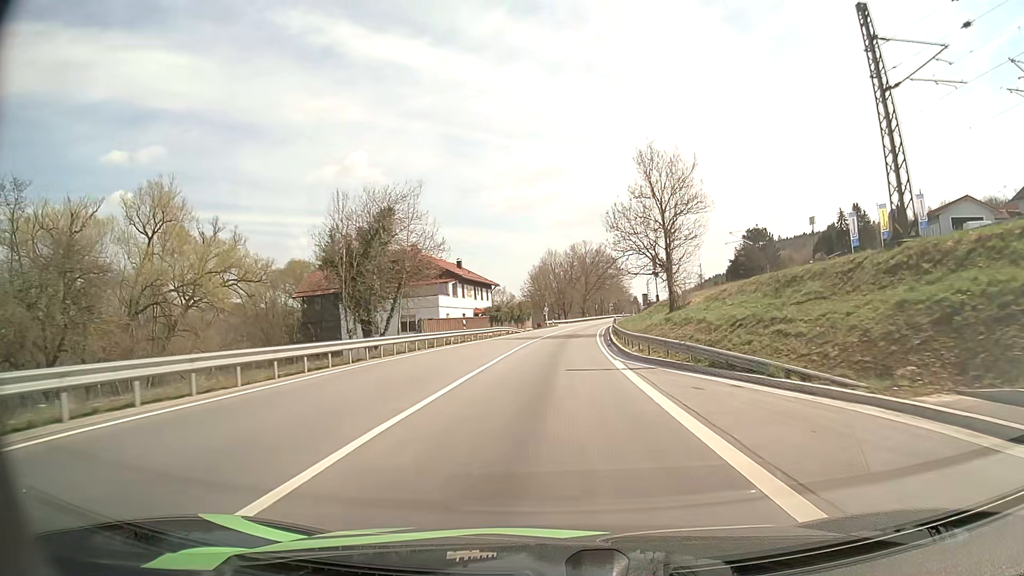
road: primary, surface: asphalt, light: Day
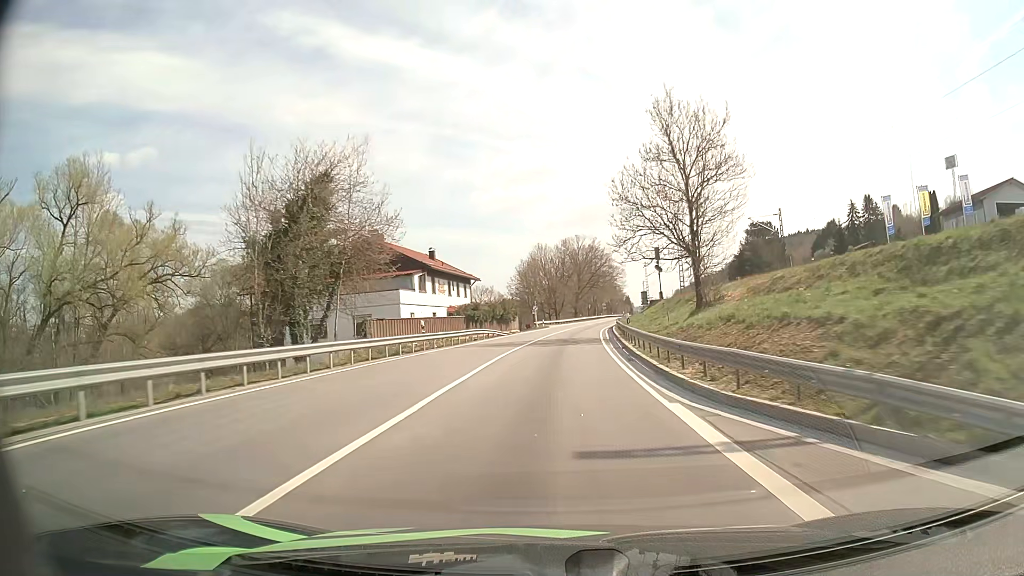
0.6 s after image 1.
(+0.1, +11.6) m; +1°
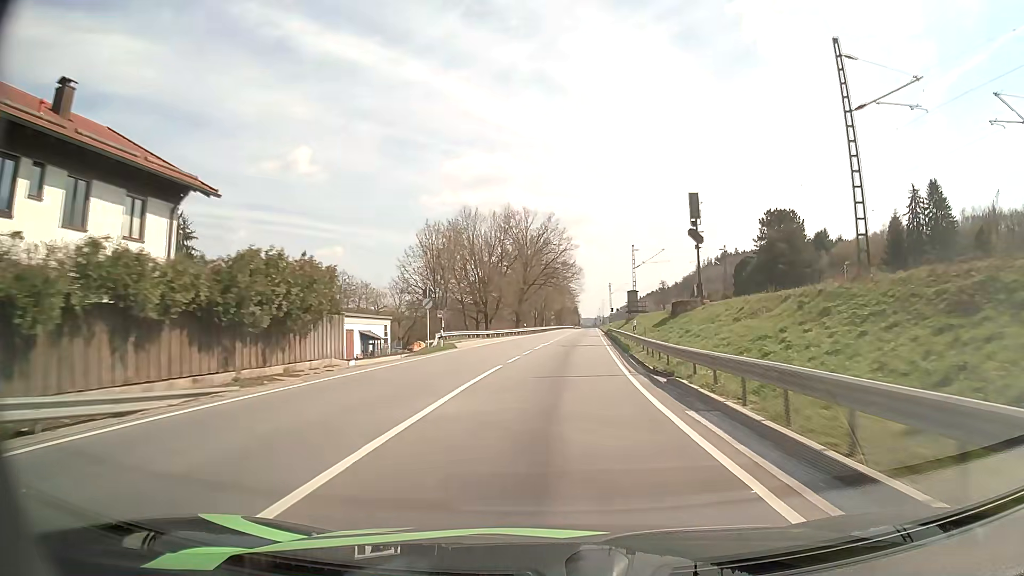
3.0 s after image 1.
(+1.8, +47.1) m; +5°
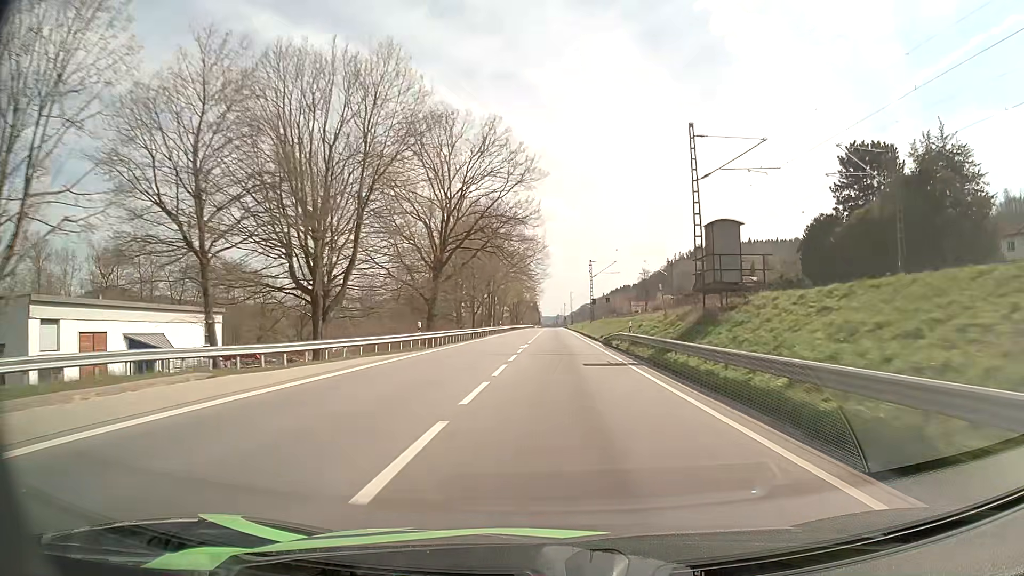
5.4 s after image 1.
(+1.8, +48.9) m; +4°
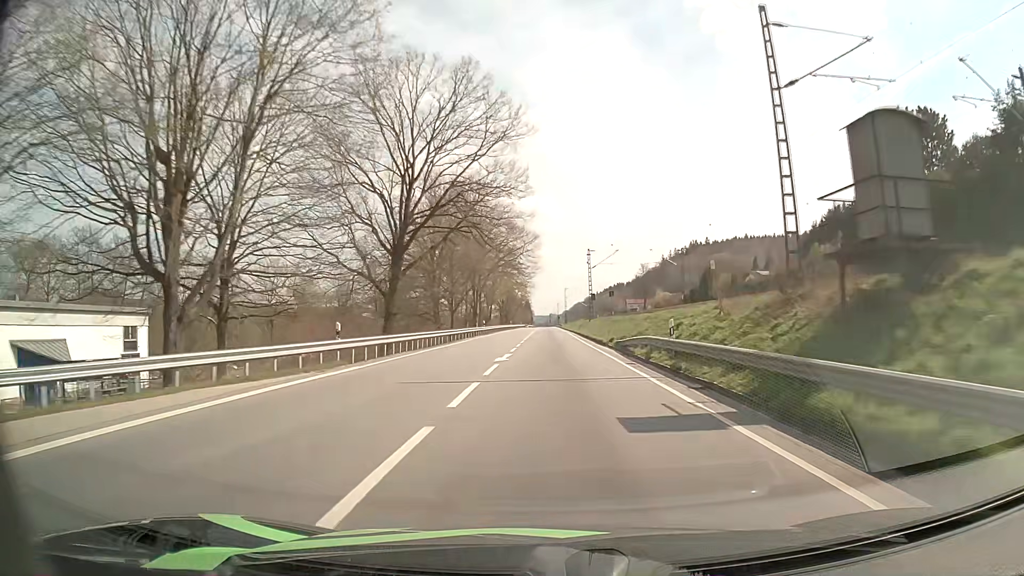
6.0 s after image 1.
(+0.1, +12.5) m; +1°
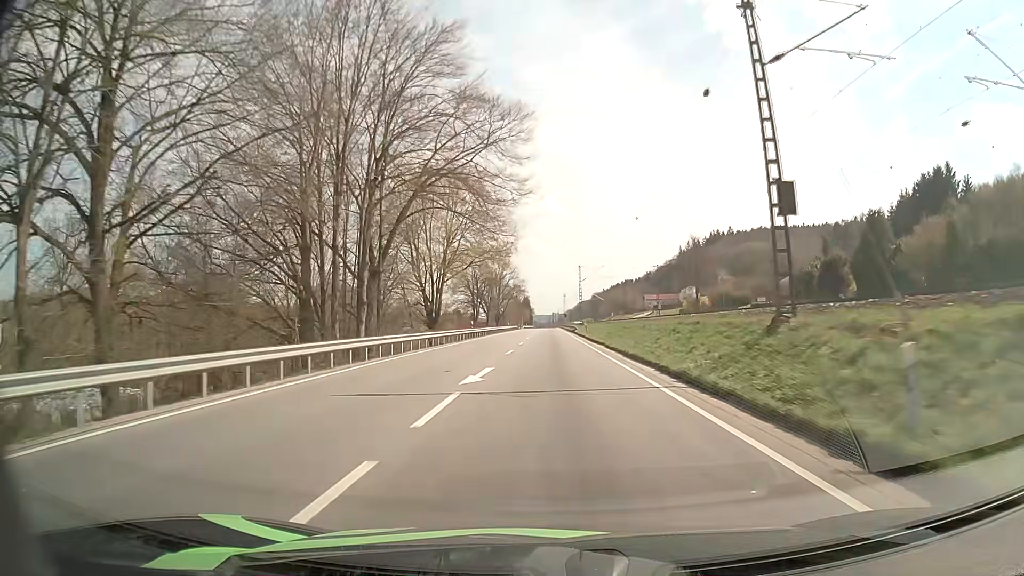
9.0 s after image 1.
(0.0, +64.0) m; 0°
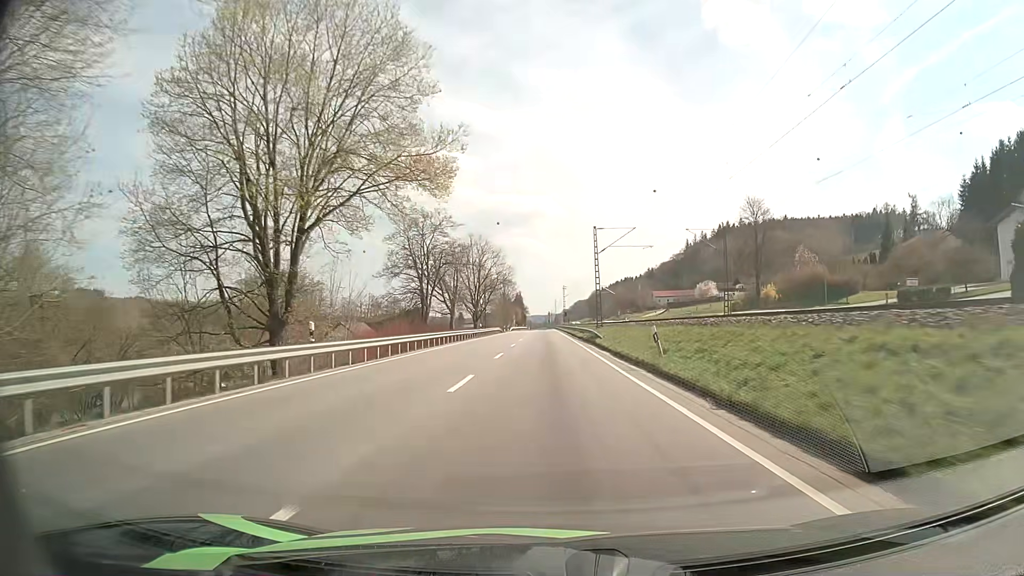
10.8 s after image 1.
(+0.2, +39.3) m; 0°
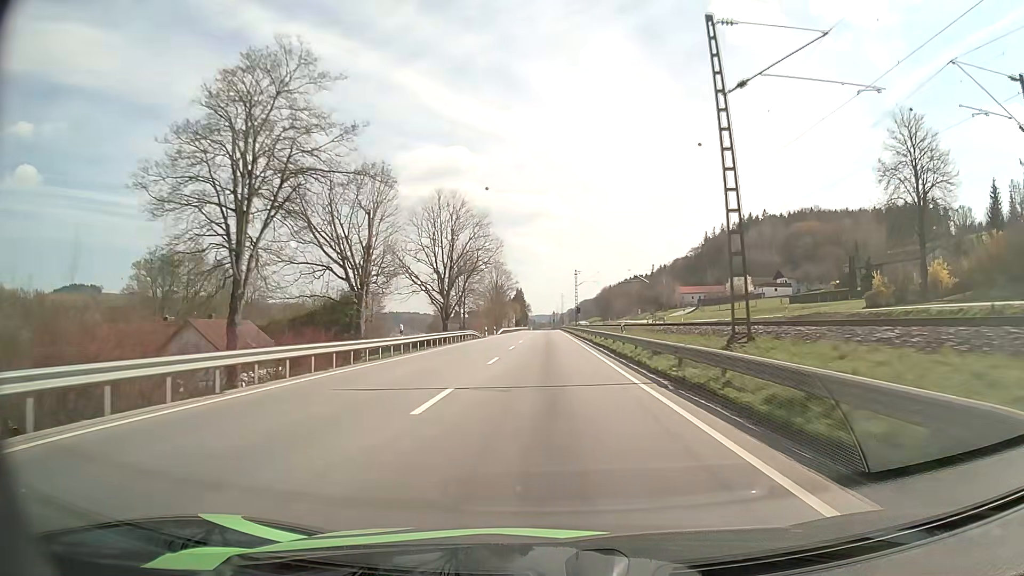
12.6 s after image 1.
(-0.1, +40.1) m; 0°
(0, +10) (0, +20) (0, +30) (0, +40) (0, +50) (0, +60) (0, +70) (0, +80) (0, +90) (0, +100) m
